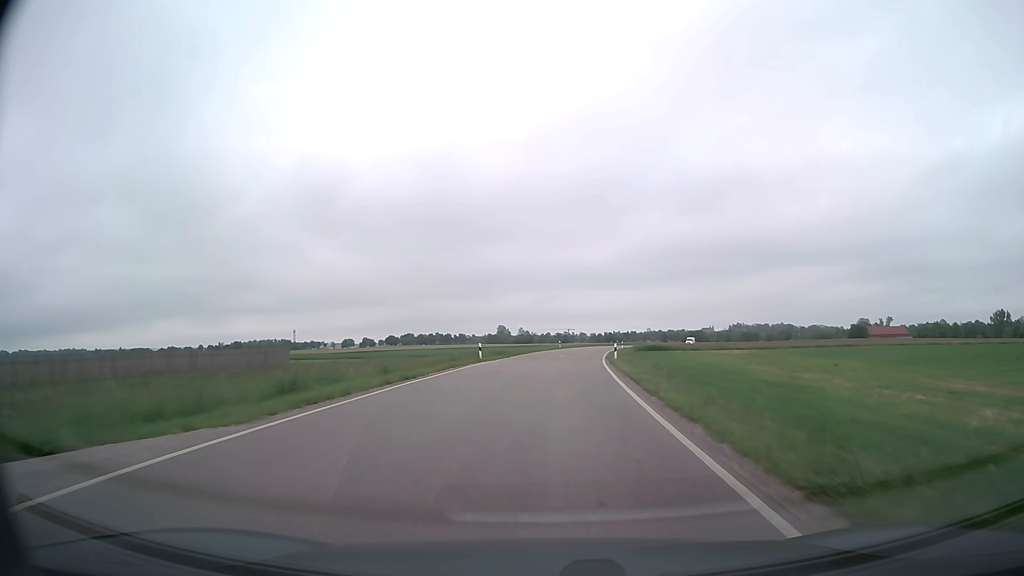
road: secondary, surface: asphalt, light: Day
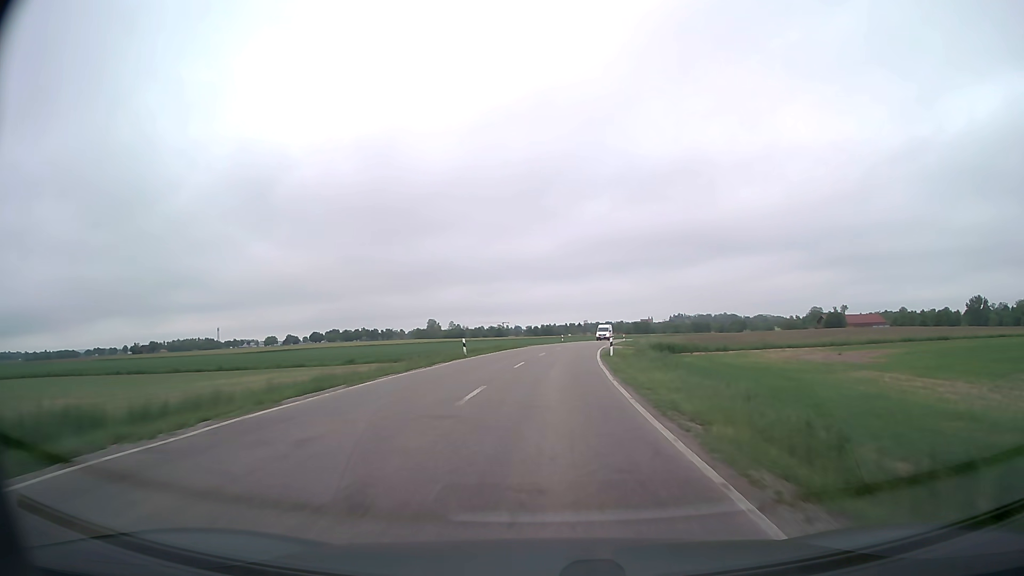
(+2.7, +47.6) m; +6°
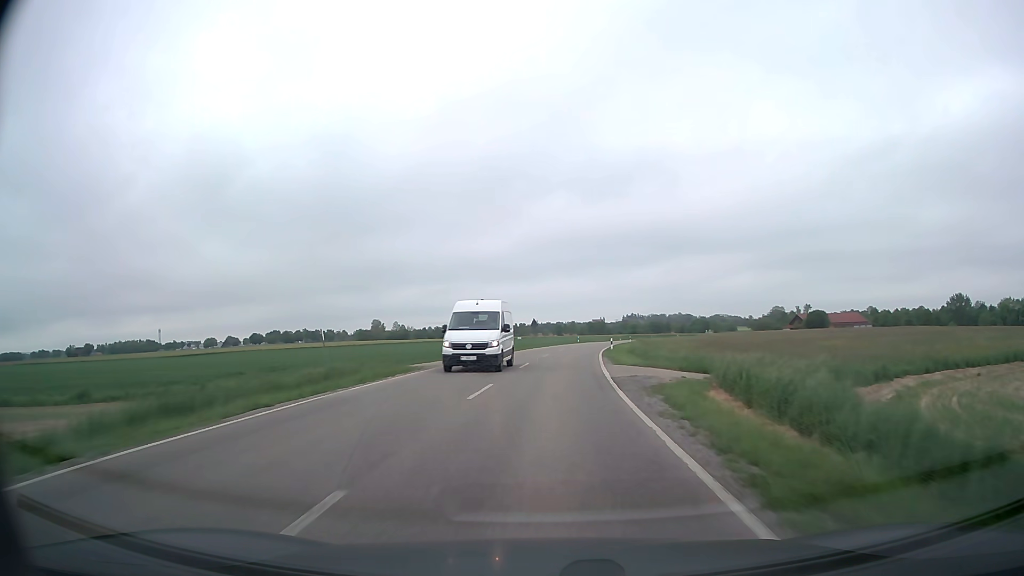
(+1.3, +34.4) m; +4°
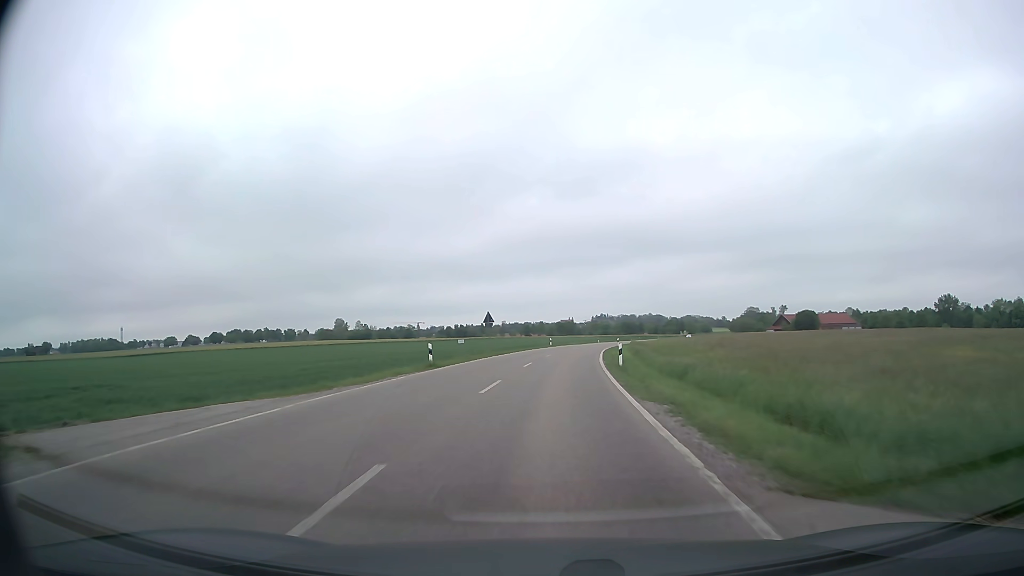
(+0.6, +22.5) m; +3°
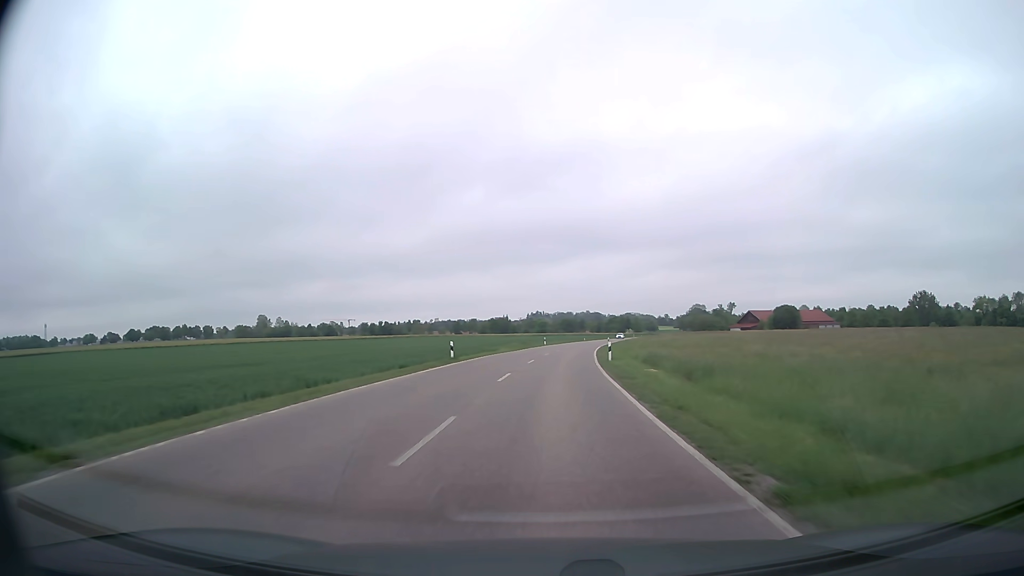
(+2.0, +44.2) m; +5°
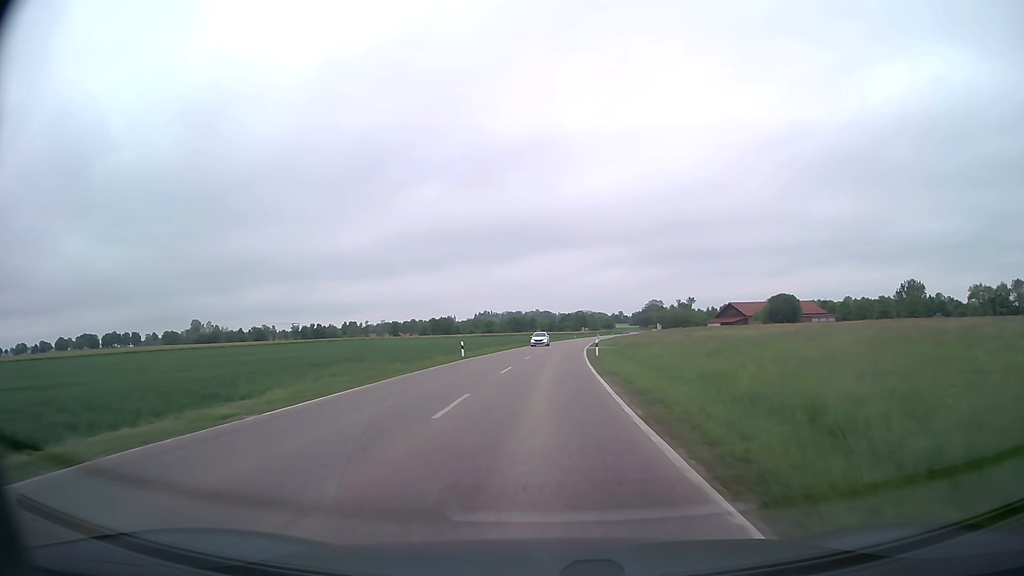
(+1.9, +43.7) m; +4°
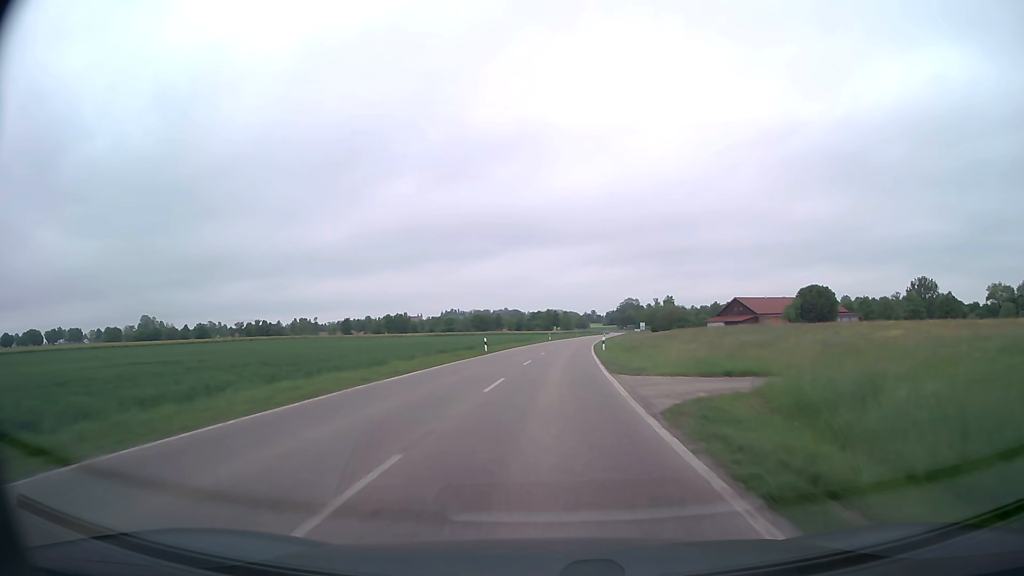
(+1.2, +43.9) m; +3°
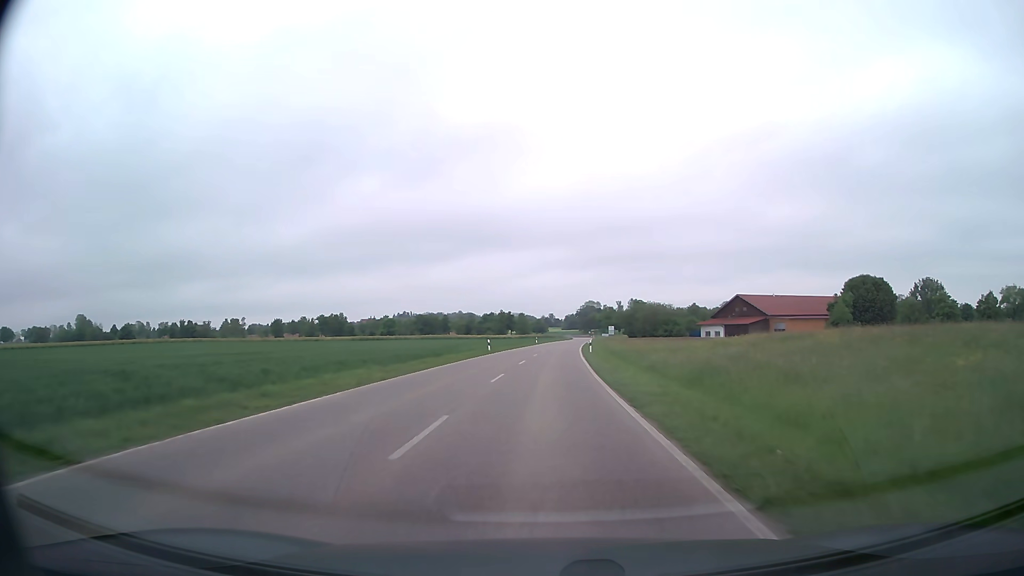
(+1.7, +44.2) m; +4°
(0, +10) (0, +20) (0, +30) (0, +40) (+1, +50) (+1, +60) (+2, +70) (+2, +80) (+3, +90) (+4, +100) m
